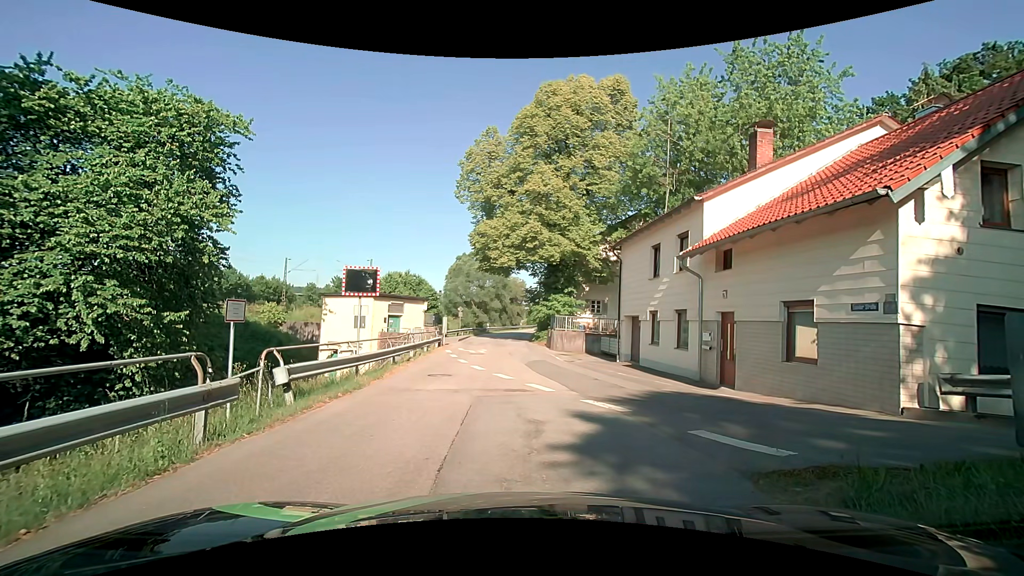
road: residential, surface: asphalt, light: Day
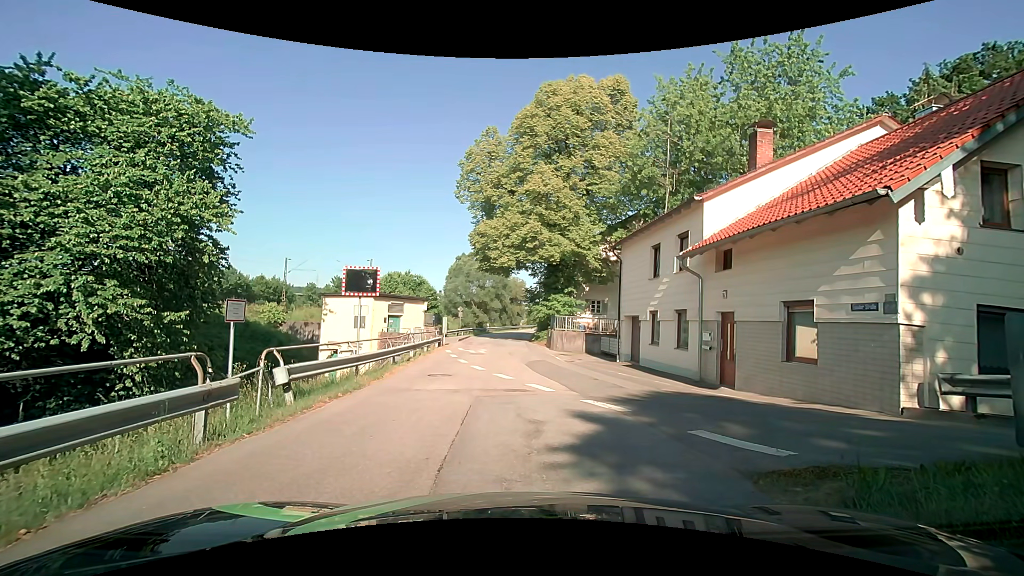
(0.0, 0.0) m; 0°
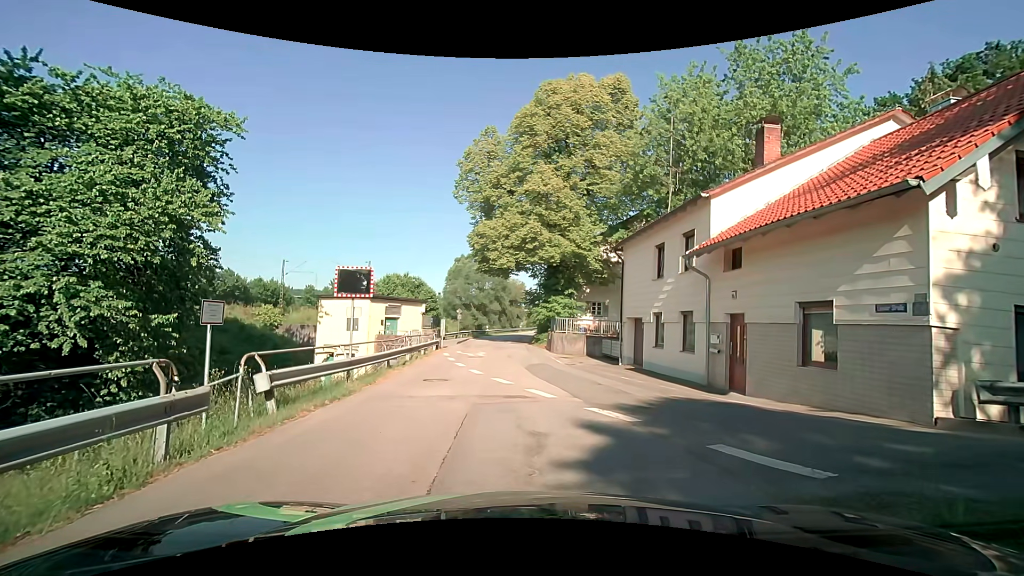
(0.0, +0.6) m; 0°
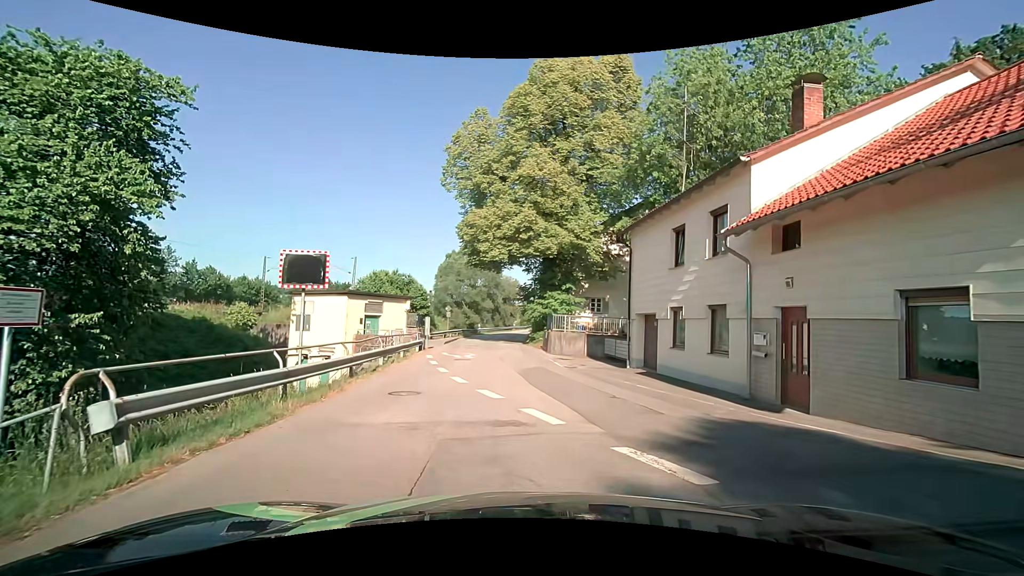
(+0.1, +3.2) m; +1°
